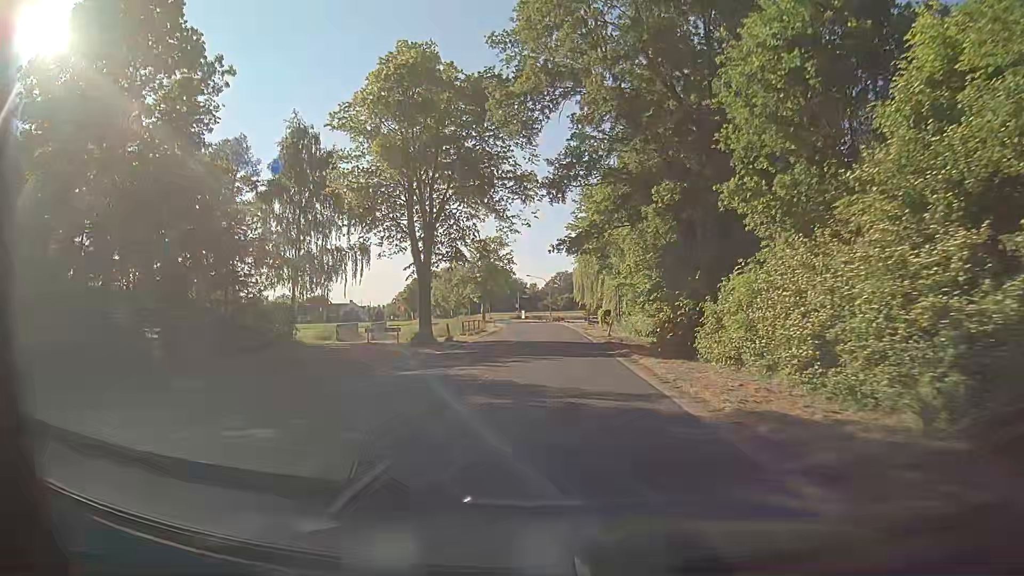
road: secondary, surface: asphalt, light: Day
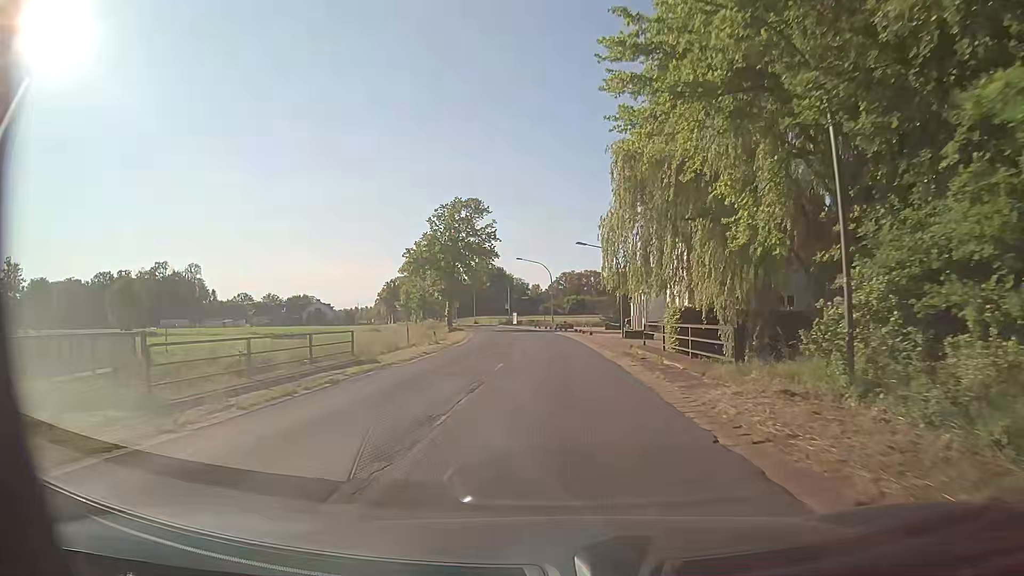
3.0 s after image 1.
(+0.1, +39.7) m; -1°
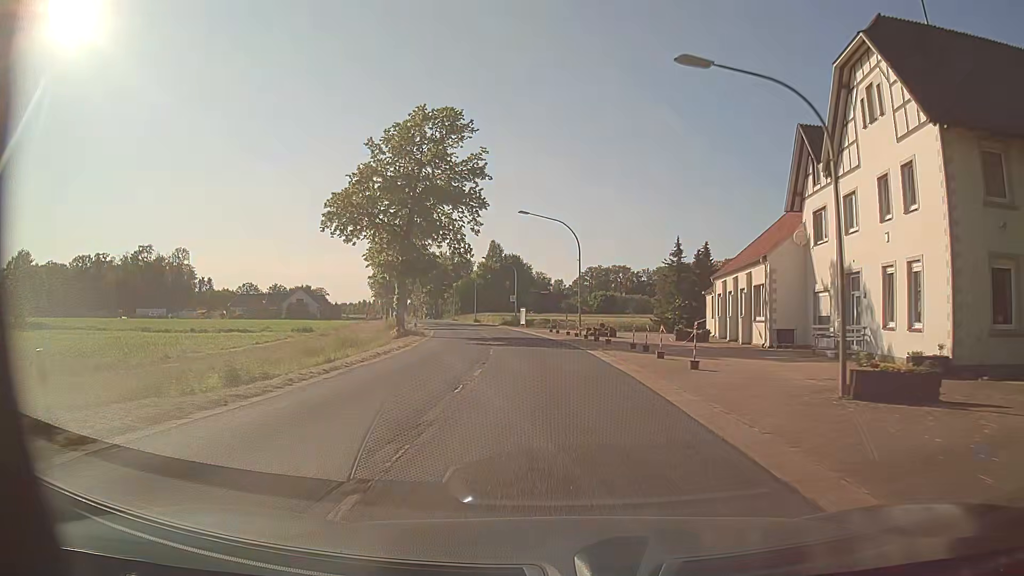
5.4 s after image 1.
(-0.3, +31.6) m; -2°
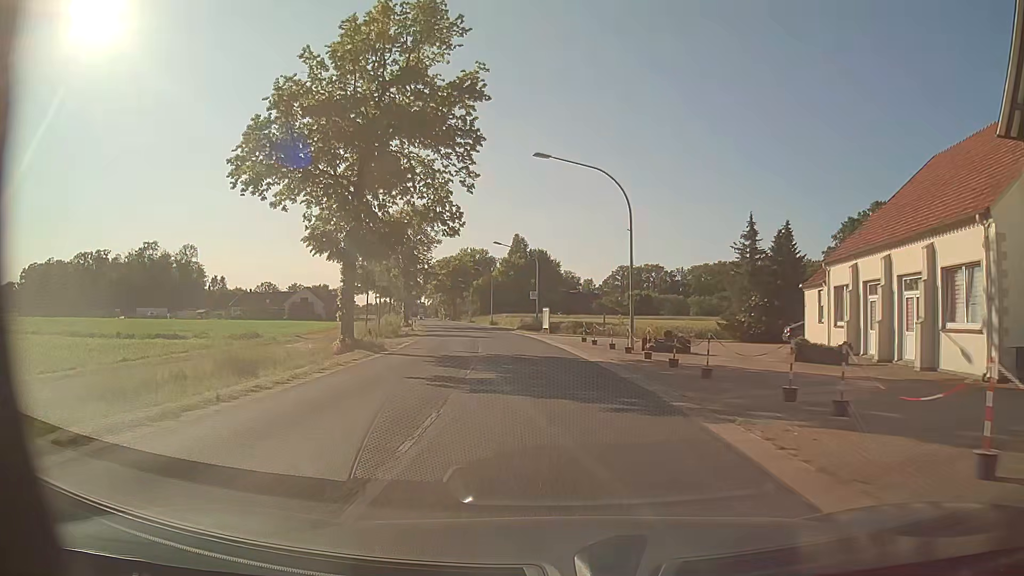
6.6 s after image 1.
(-0.3, +15.8) m; -2°
(0, +10) (-1, +20) (-2, +30) (-3, +40) (-5, +50) (-6, +60) (-8, +69) (-10, +79) (-12, +89) (-15, +99) m
